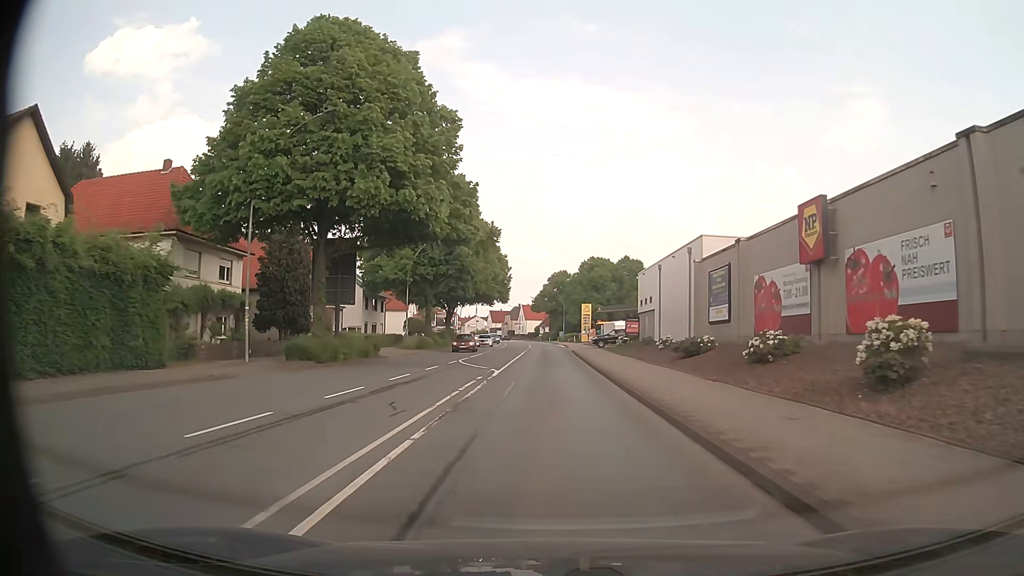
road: primary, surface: asphalt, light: Day
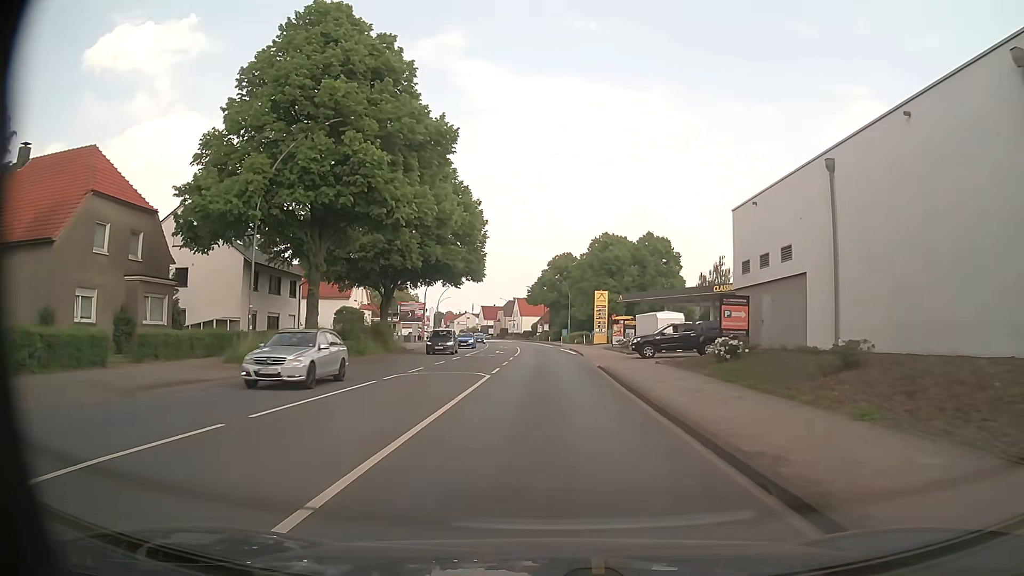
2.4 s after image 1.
(+0.1, +31.4) m; 0°
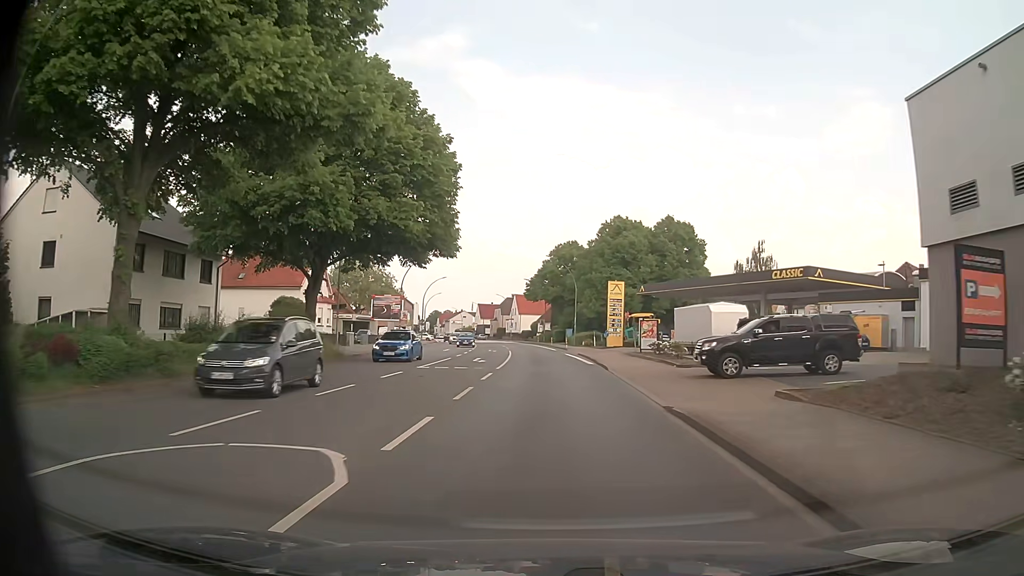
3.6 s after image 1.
(+0.2, +15.8) m; +1°
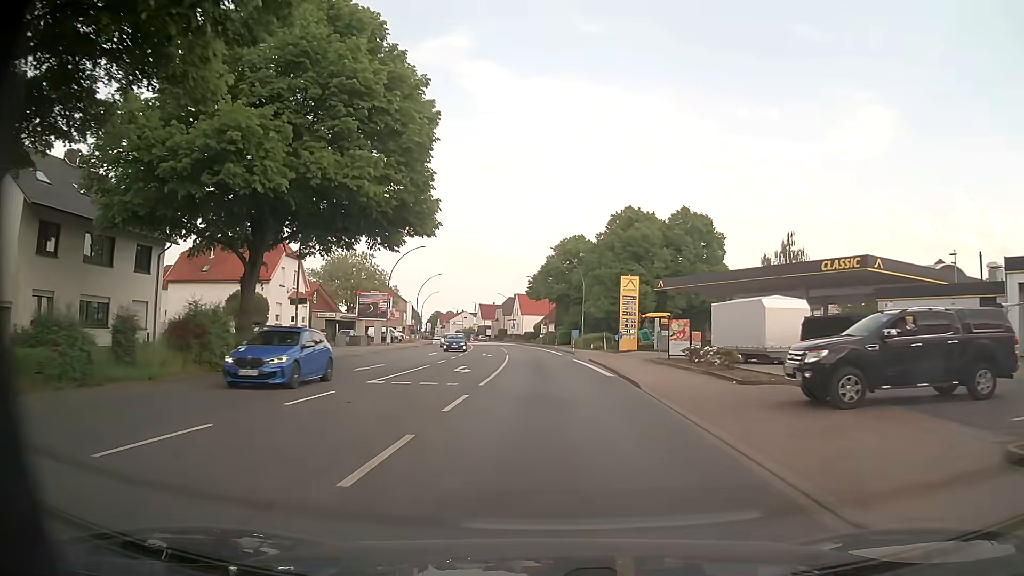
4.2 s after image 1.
(-0.1, +7.9) m; 0°
(0, +10) (0, +20) (0, +30) (-1, +40) (-1, +50) (-2, +60) (-3, +70) (-4, +80) (-5, +90) (-6, +100) m
